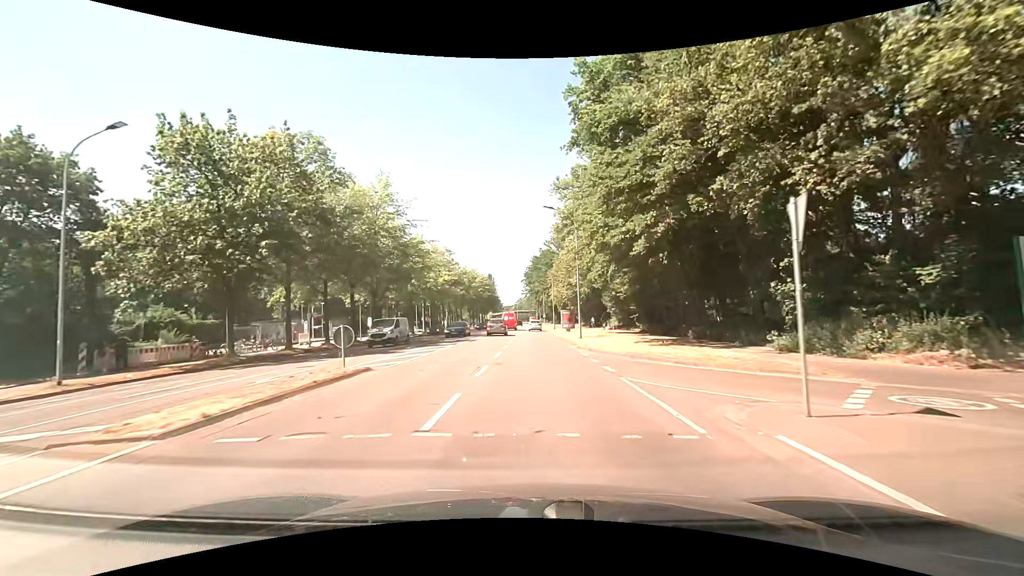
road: secondary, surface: asphalt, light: Day
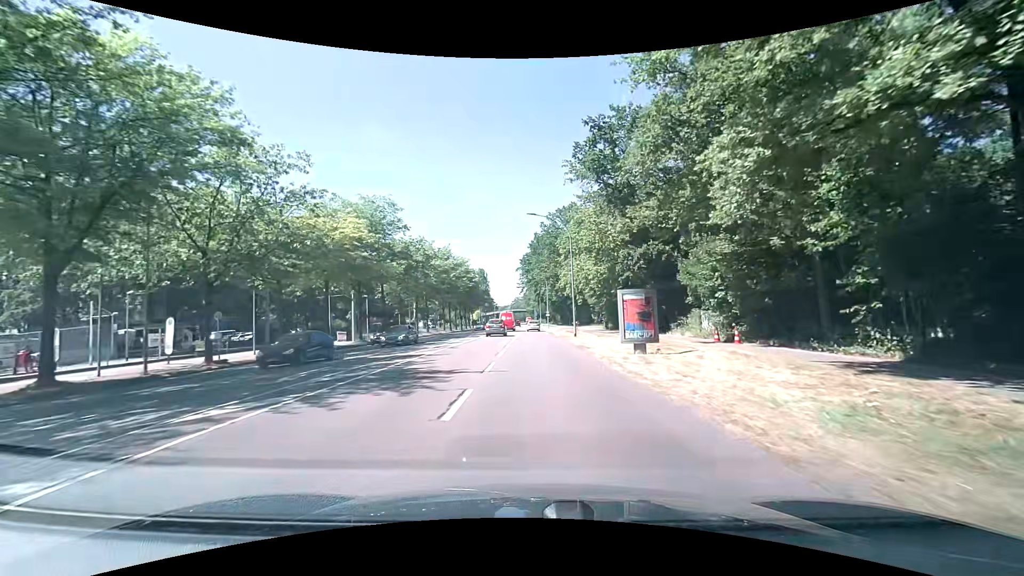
(+0.1, +35.4) m; 0°
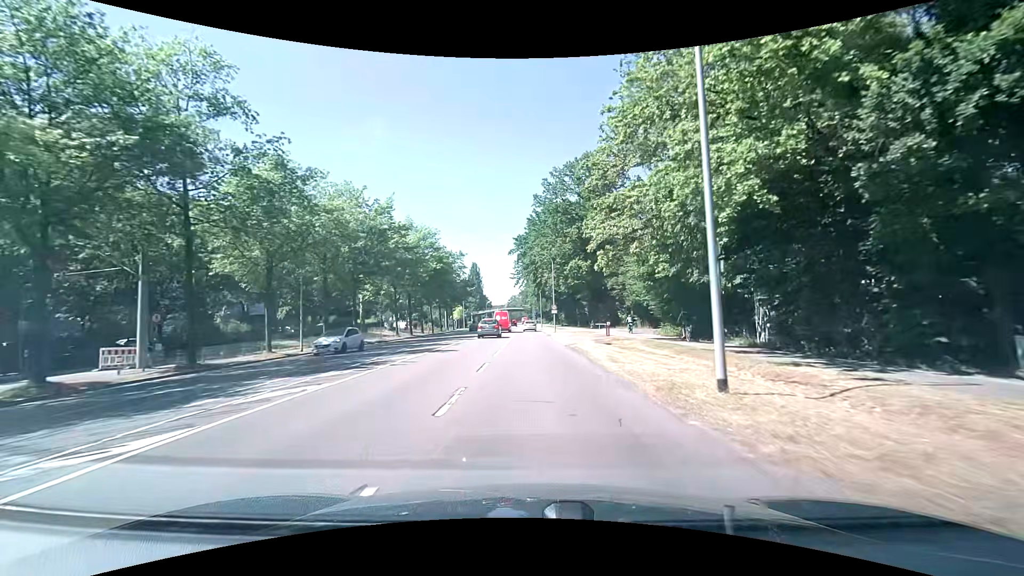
(+0.5, +29.8) m; +1°
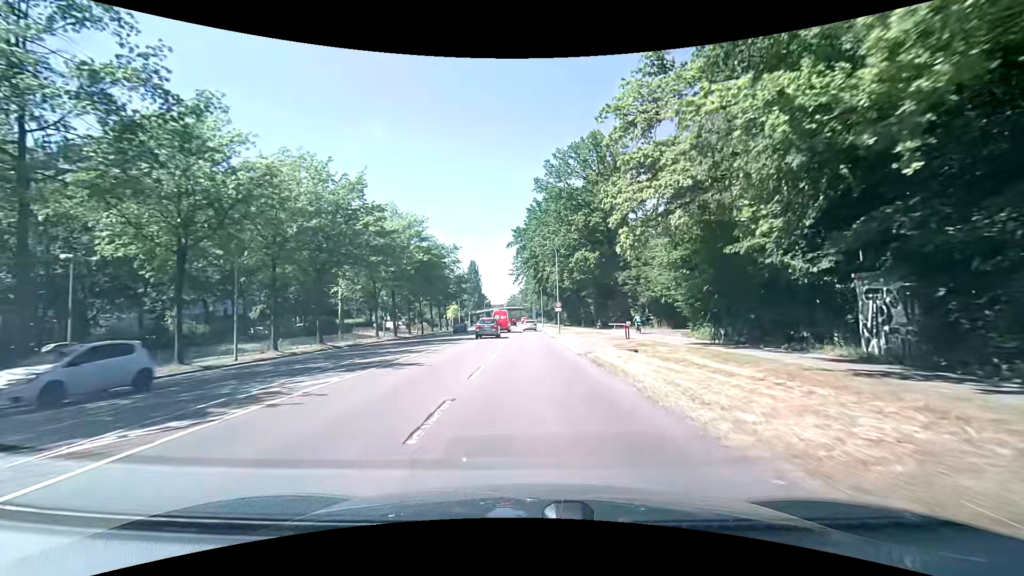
(0.0, +7.7) m; 0°
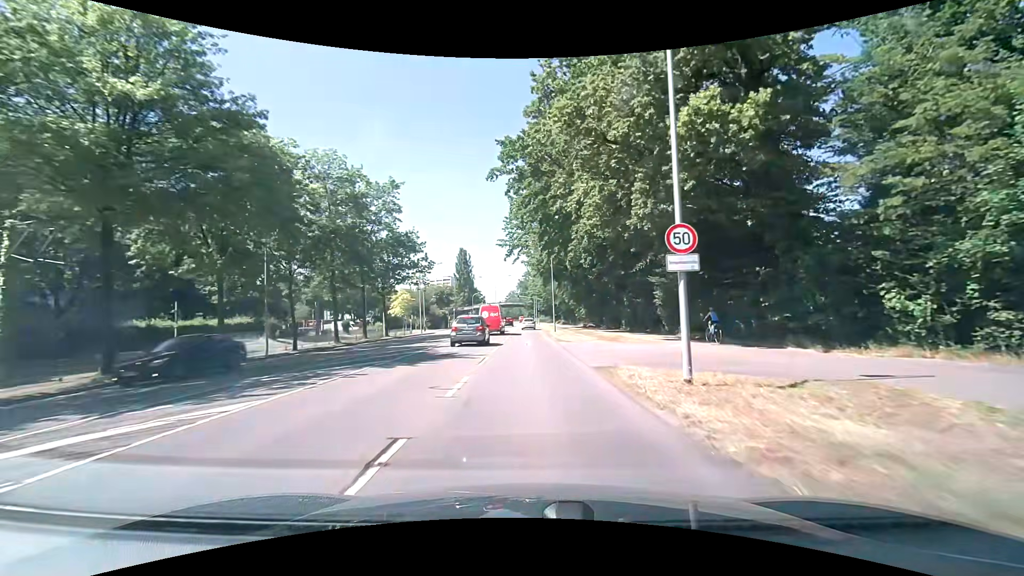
(0.0, +38.9) m; 0°
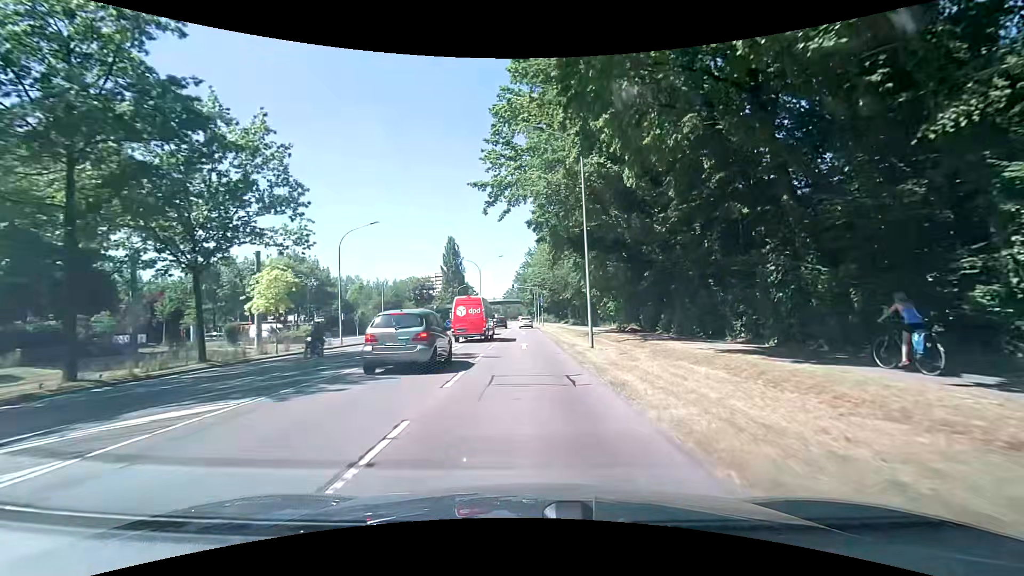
(+0.2, +29.0) m; 0°
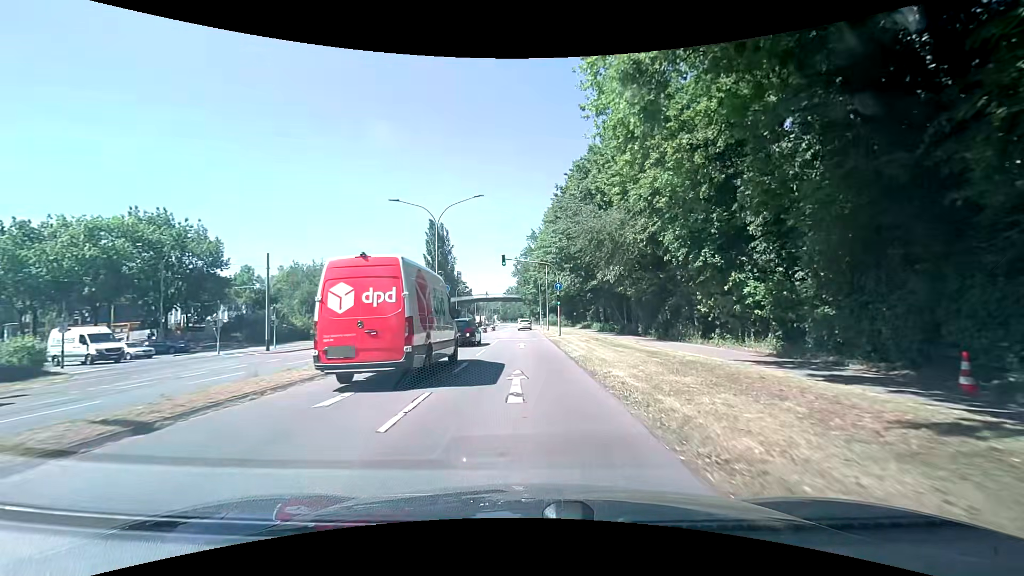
(-0.2, +33.8) m; 0°
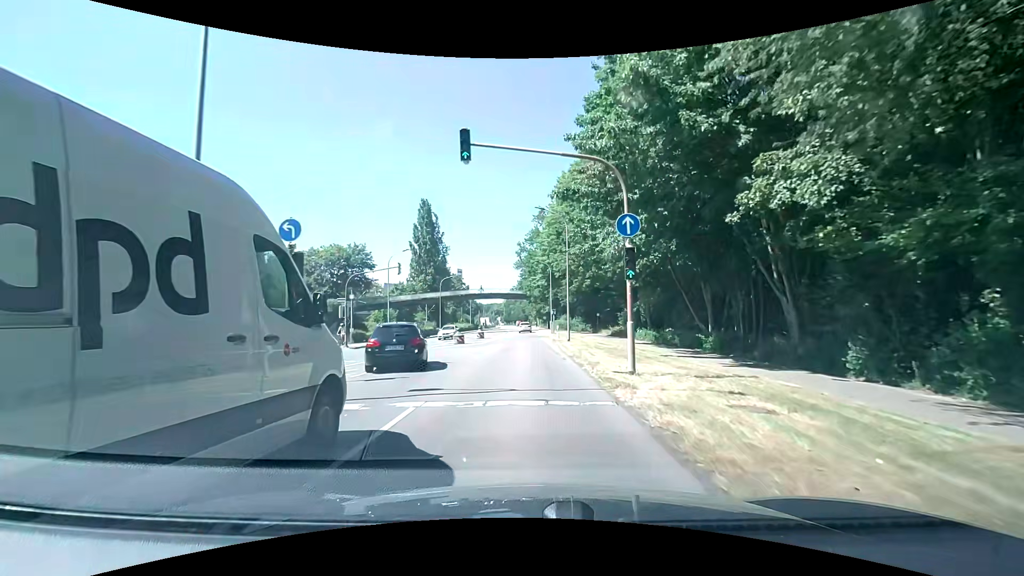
(-0.5, +25.0) m; -1°
(0, +10) (0, +20) (0, +30) (0, +40) (-1, +50) (-1, +60) (-1, +70) (-1, +80) (-1, +90) (-1, +100) m
